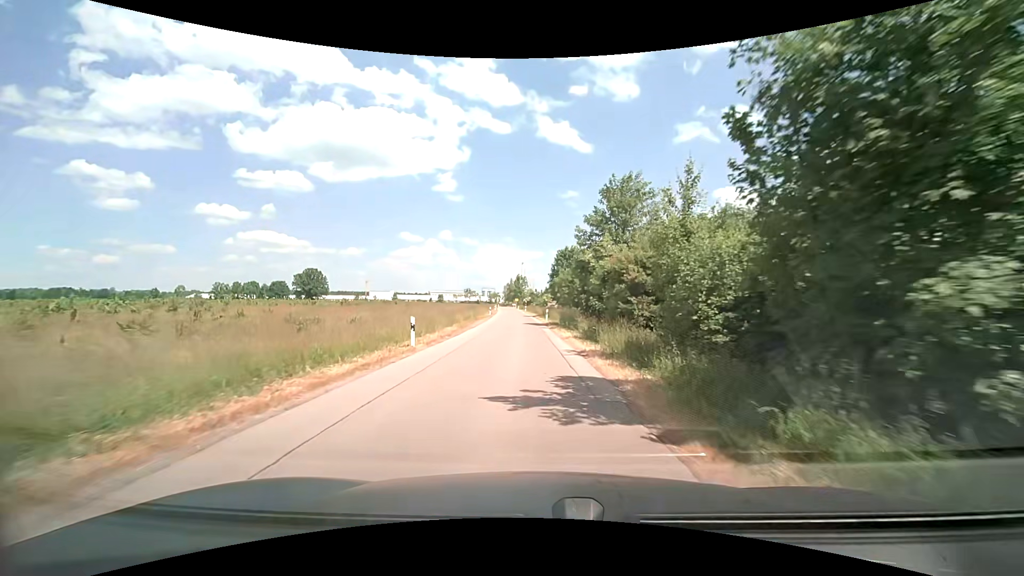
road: unclassified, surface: asphalt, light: Day
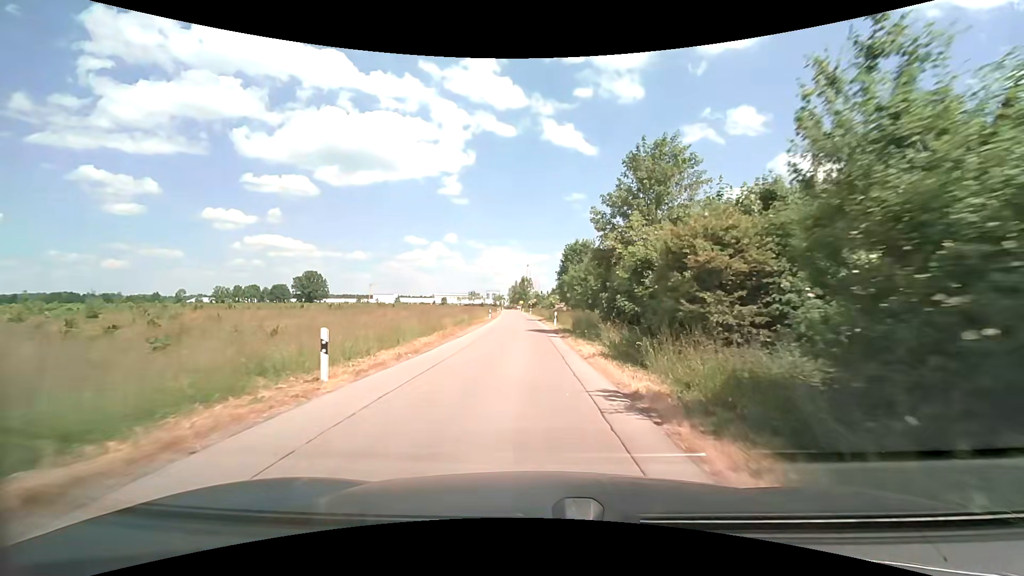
(0.0, +7.4) m; 0°
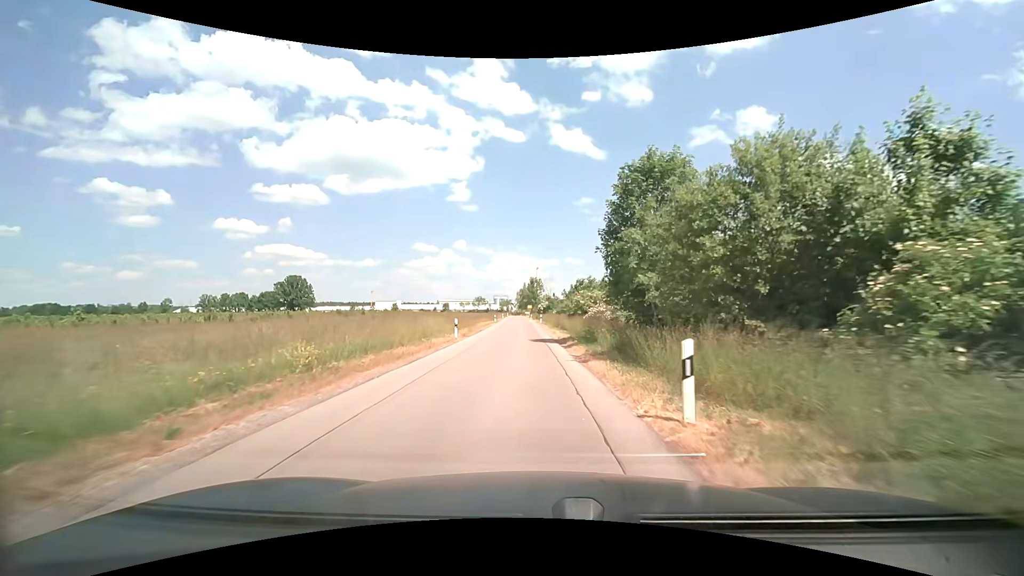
(-0.6, +29.0) m; -2°
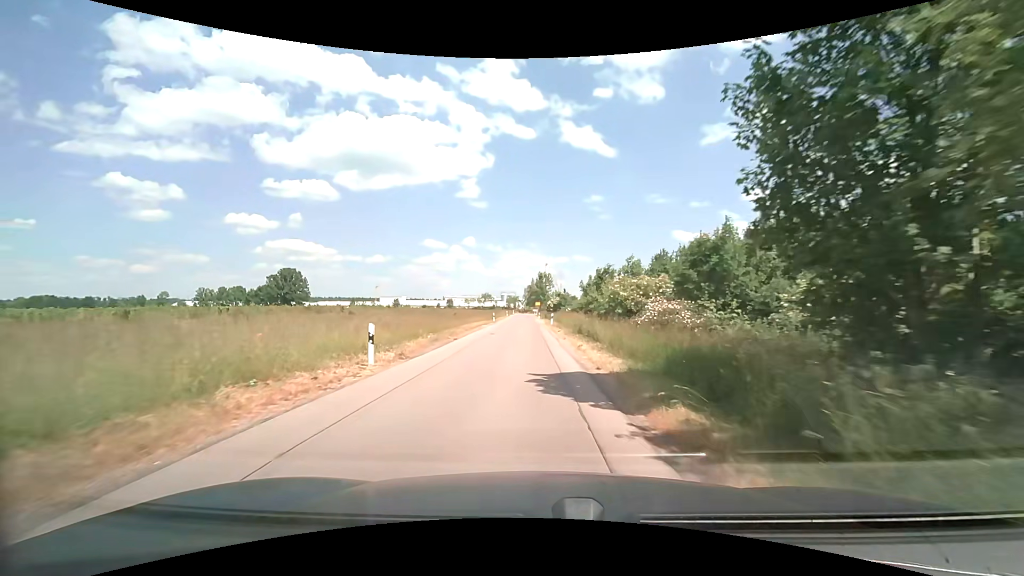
(-0.1, +14.6) m; -1°
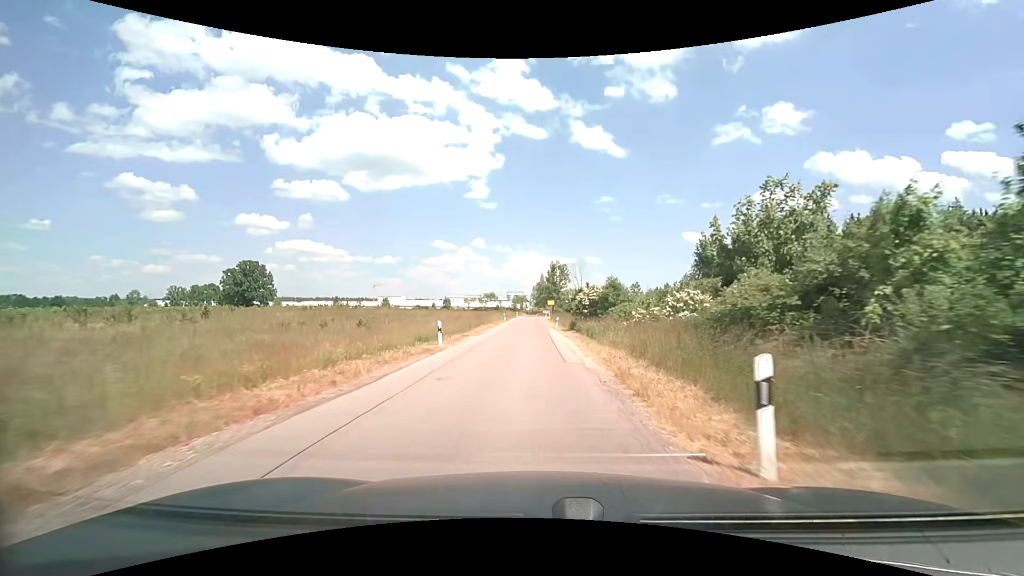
(-0.7, +37.1) m; -1°
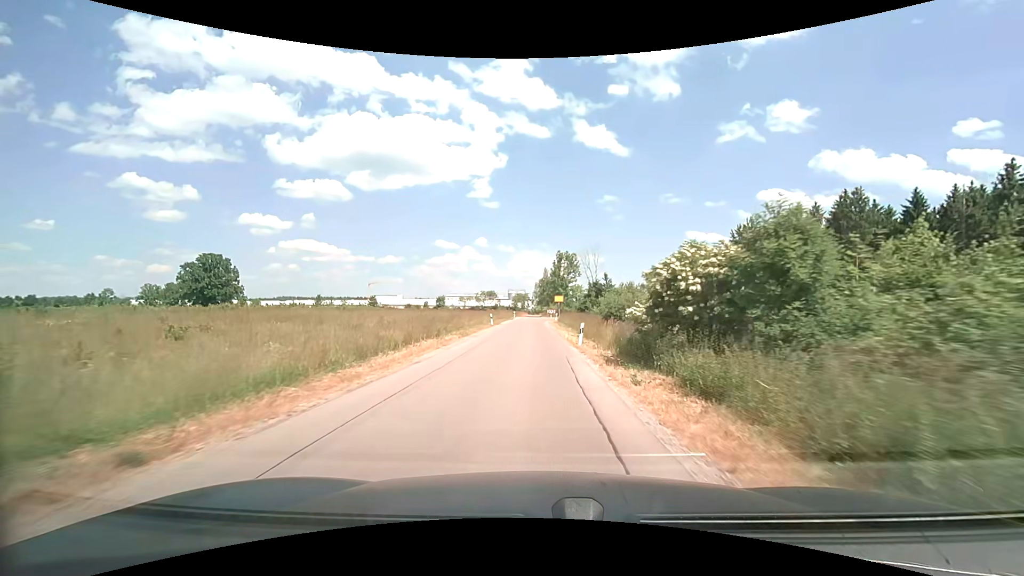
(-0.1, +22.7) m; -1°
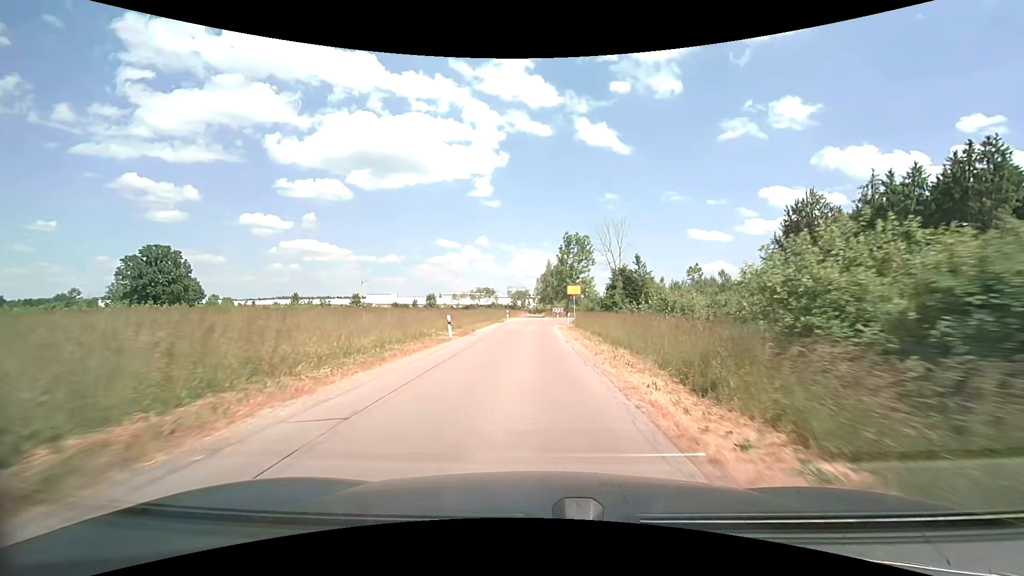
(+0.1, +23.0) m; 0°
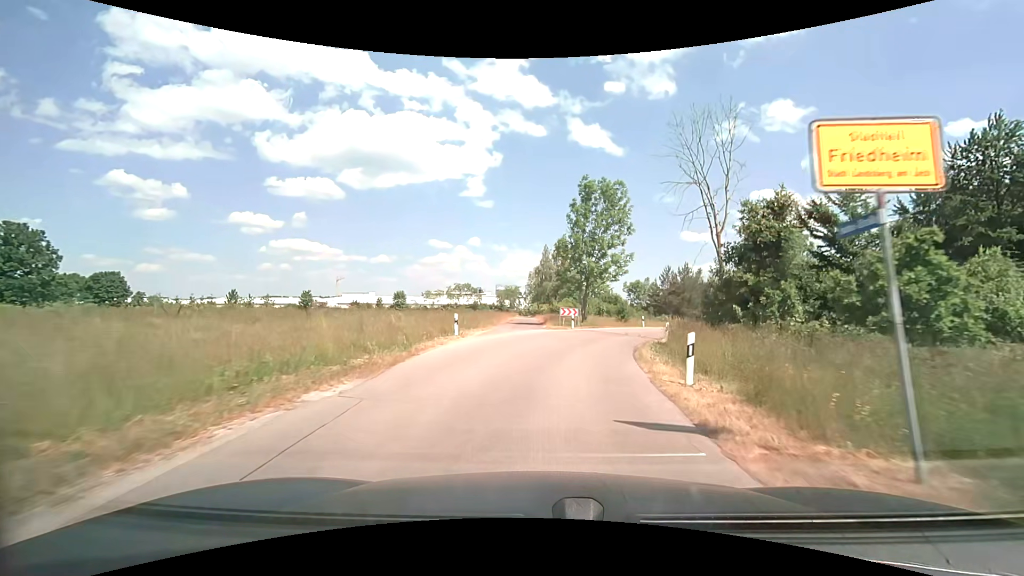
(-0.2, +35.4) m; +1°
(0, +10) (+2, +20) (+5, +29) (+9, +38) (+15, +47) (+22, +54) (+29, +61) (+37, +67) (+45, +73) (+53, +79) m
